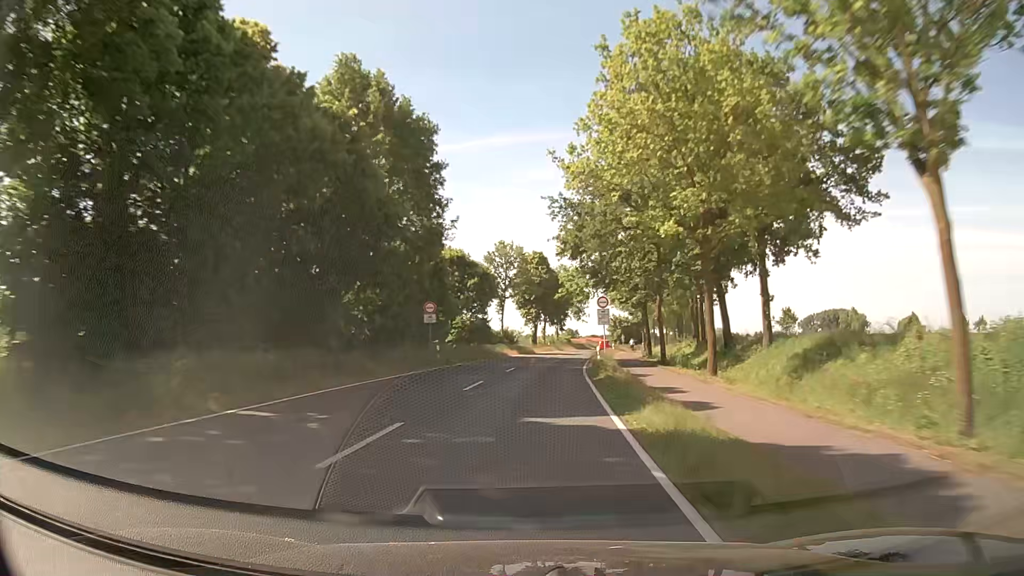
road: secondary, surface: asphalt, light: Day
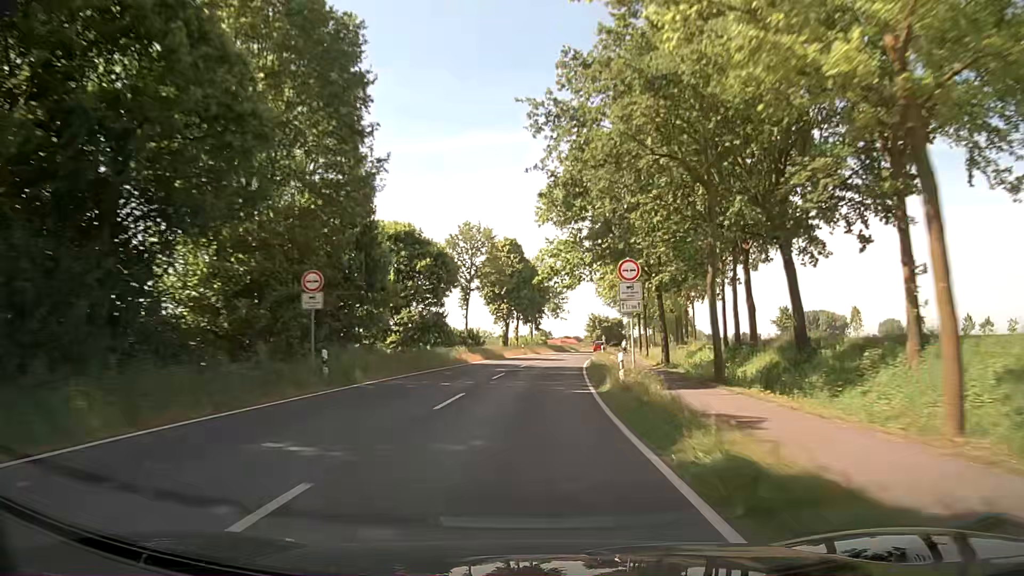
(+0.3, +15.7) m; +2°
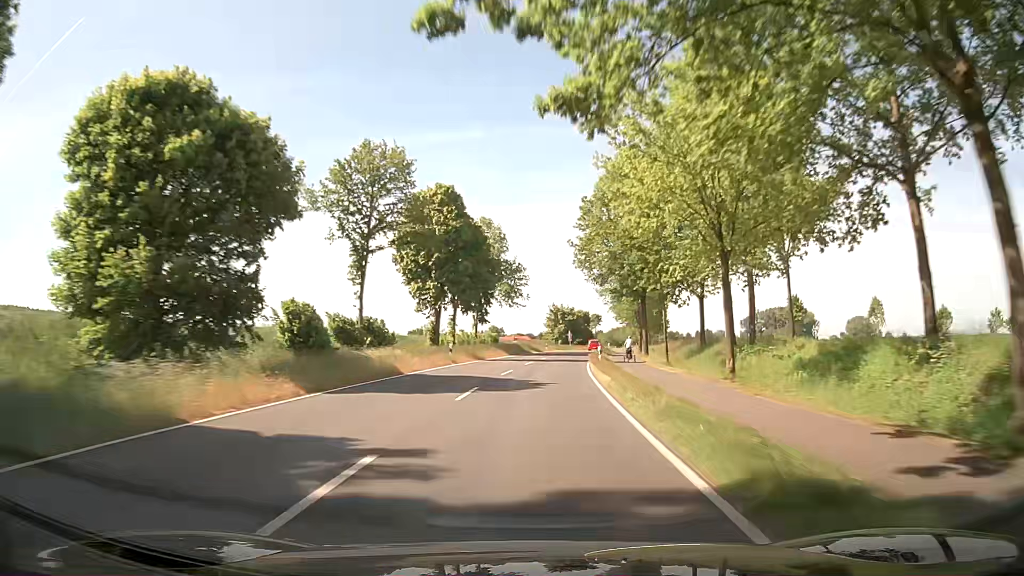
(+1.0, +31.5) m; +4°
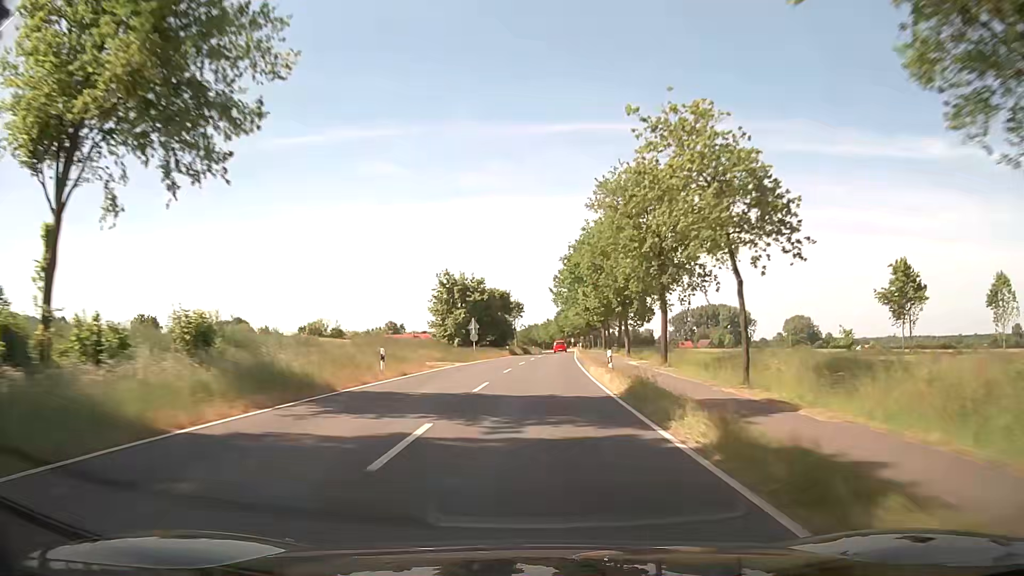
(+4.7, +63.0) m; +8°
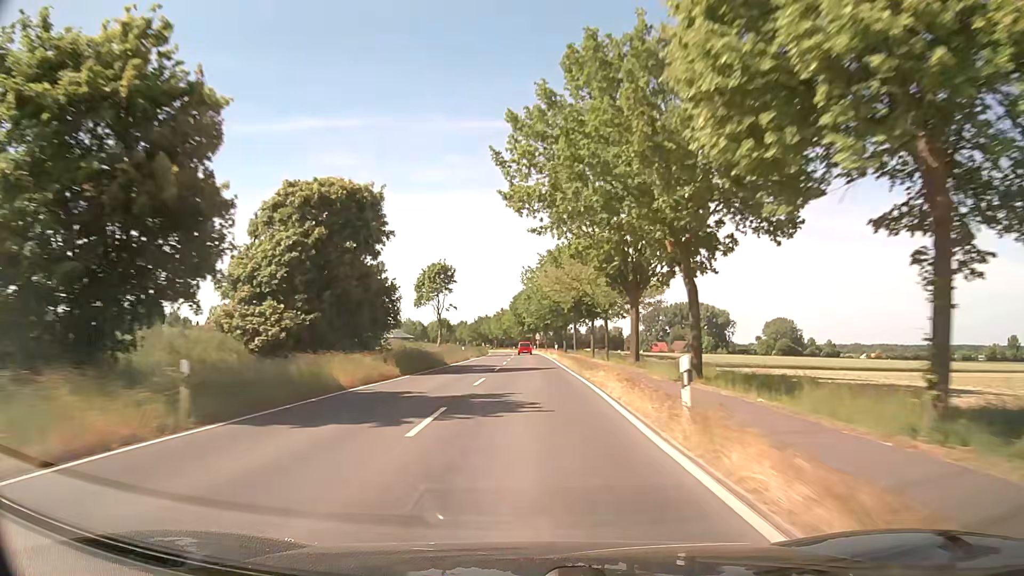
(+3.0, +63.4) m; +4°
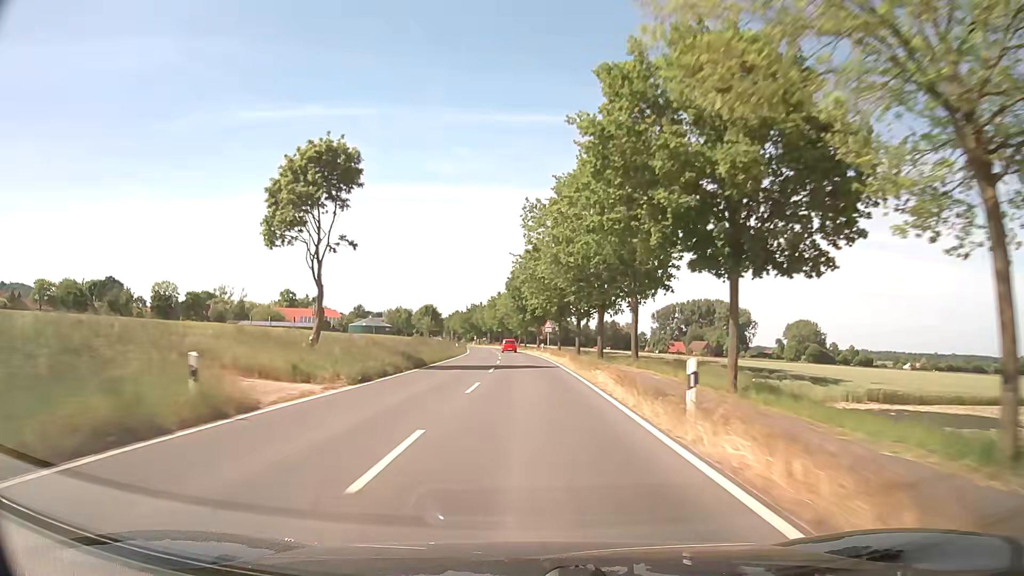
(+0.1, +47.7) m; 0°
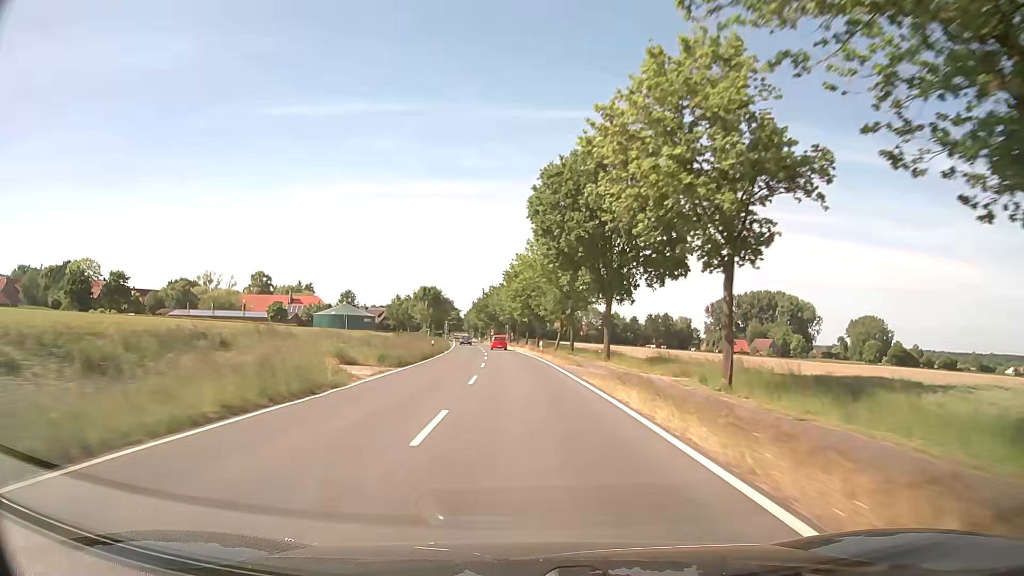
(-1.2, +63.7) m; -3°
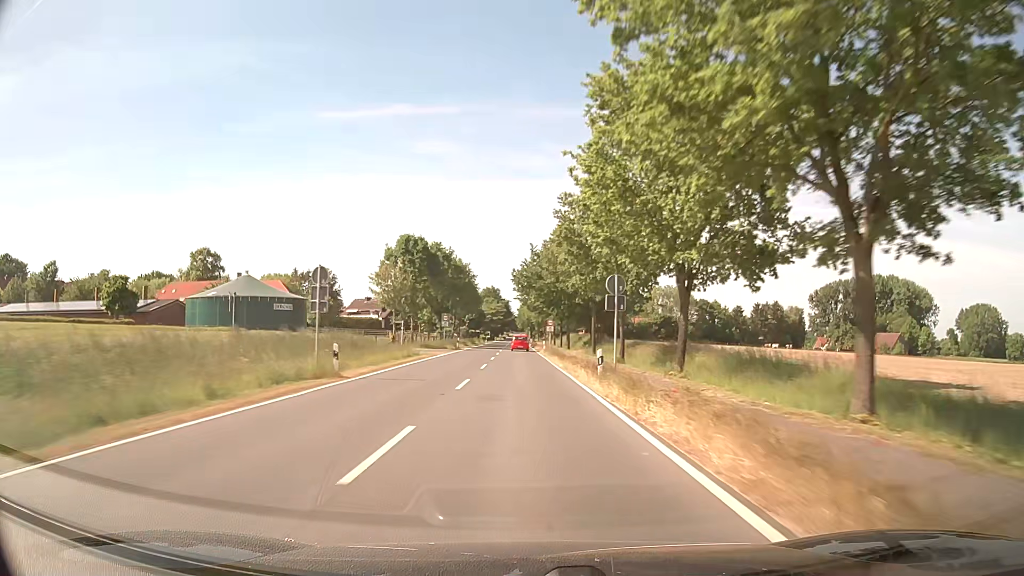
(-3.5, +79.4) m; -5°
(0, +10) (0, +20) (0, +30) (0, +40) (-1, +50) (-1, +60) (-1, +70) (-1, +80) (-1, +90) (-2, +100) m
